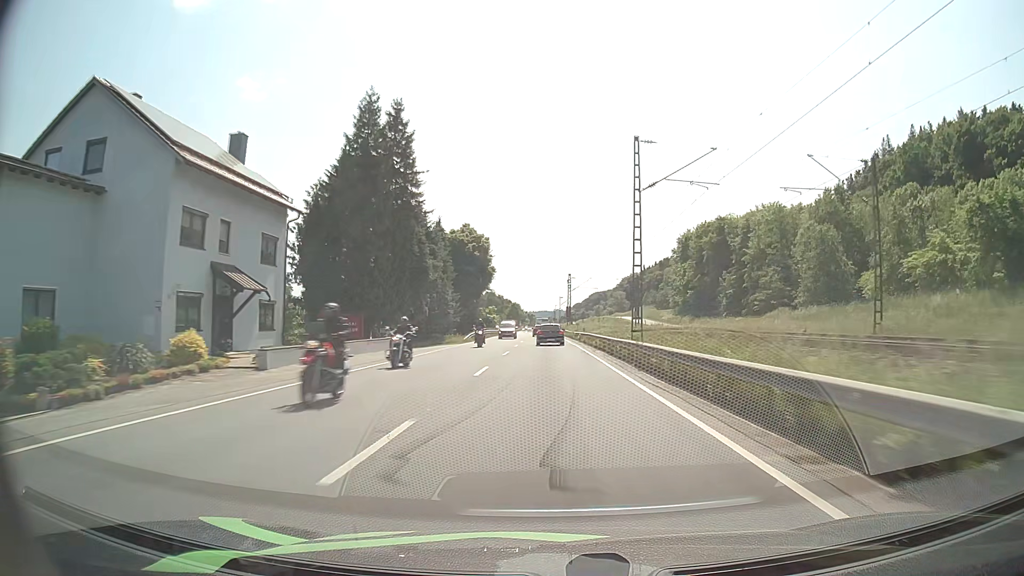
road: primary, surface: asphalt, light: Day
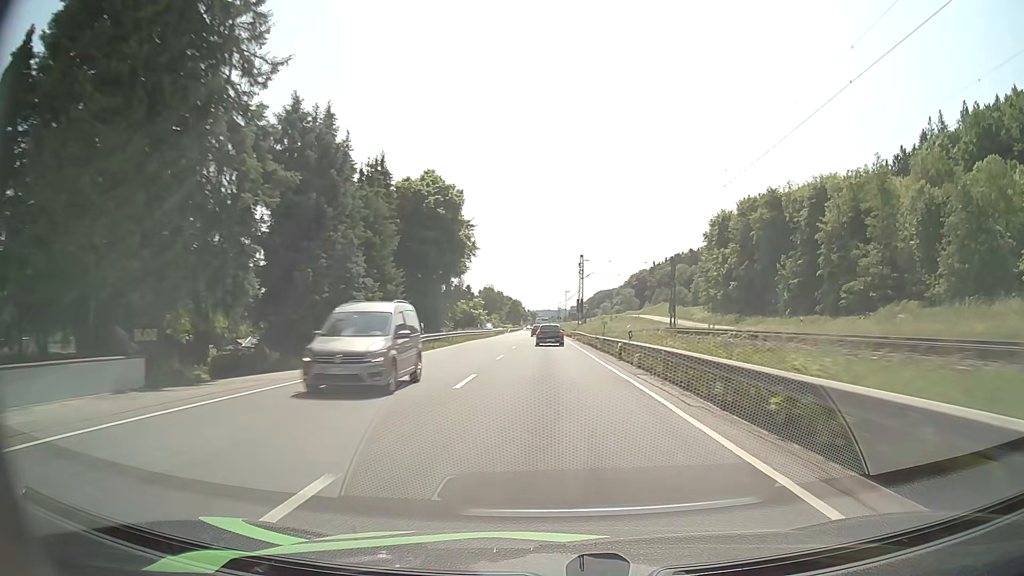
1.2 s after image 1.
(-0.1, +28.2) m; 0°
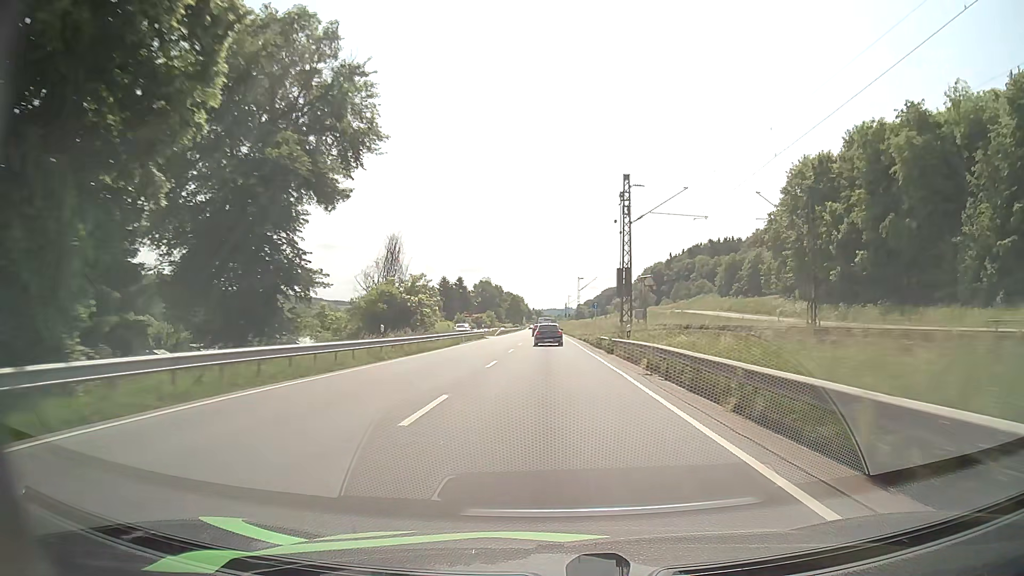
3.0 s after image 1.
(0.0, +42.0) m; 0°
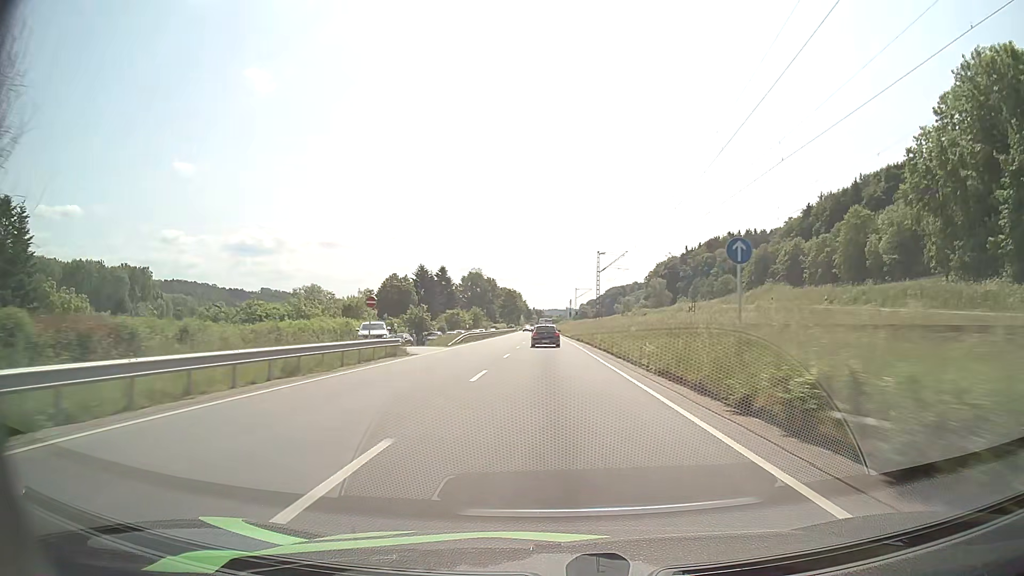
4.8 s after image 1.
(-0.3, +41.7) m; 0°
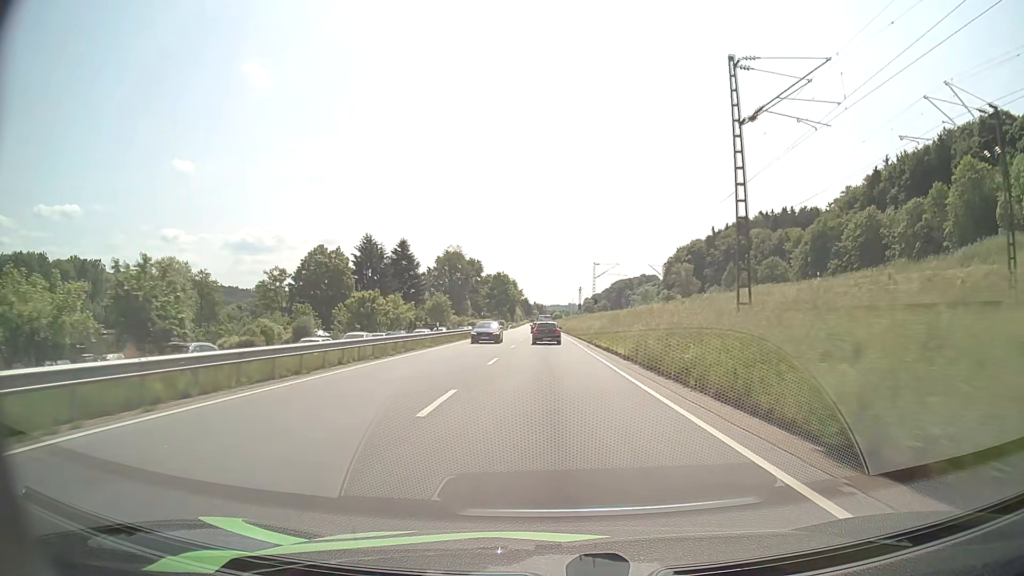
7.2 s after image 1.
(-0.2, +55.5) m; 0°
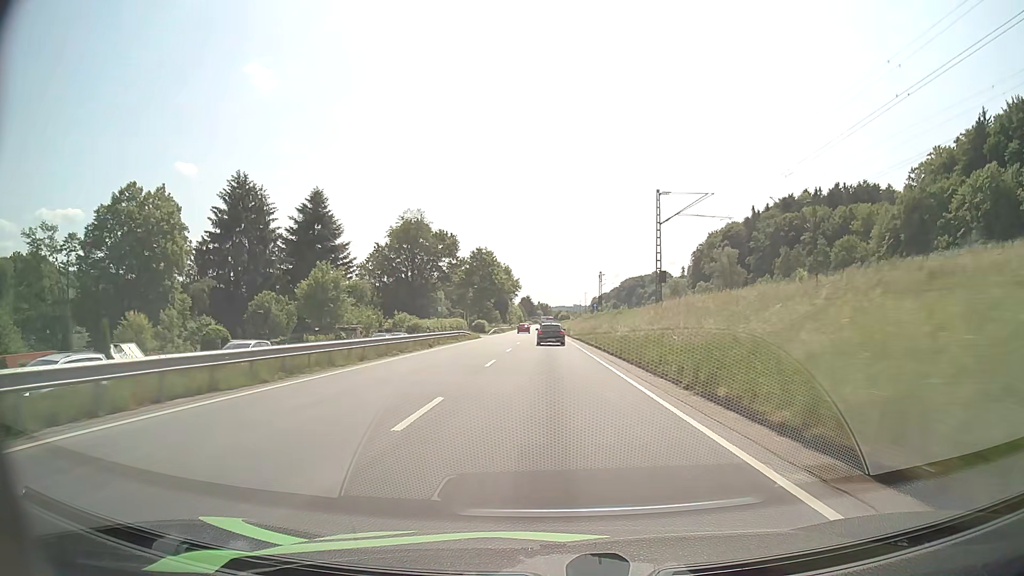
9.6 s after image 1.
(-0.3, +55.5) m; -1°
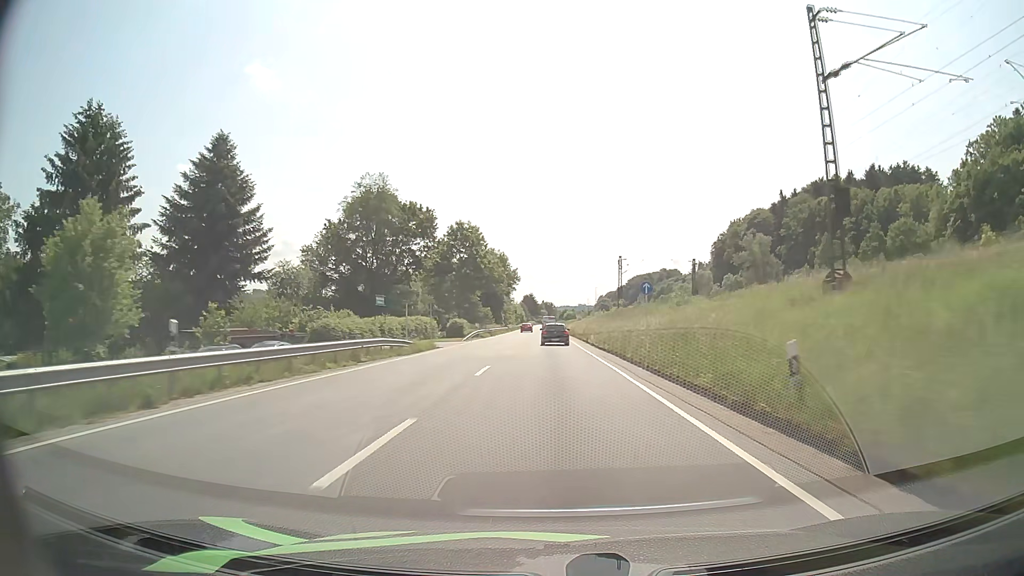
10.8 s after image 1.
(-0.1, +27.9) m; 0°
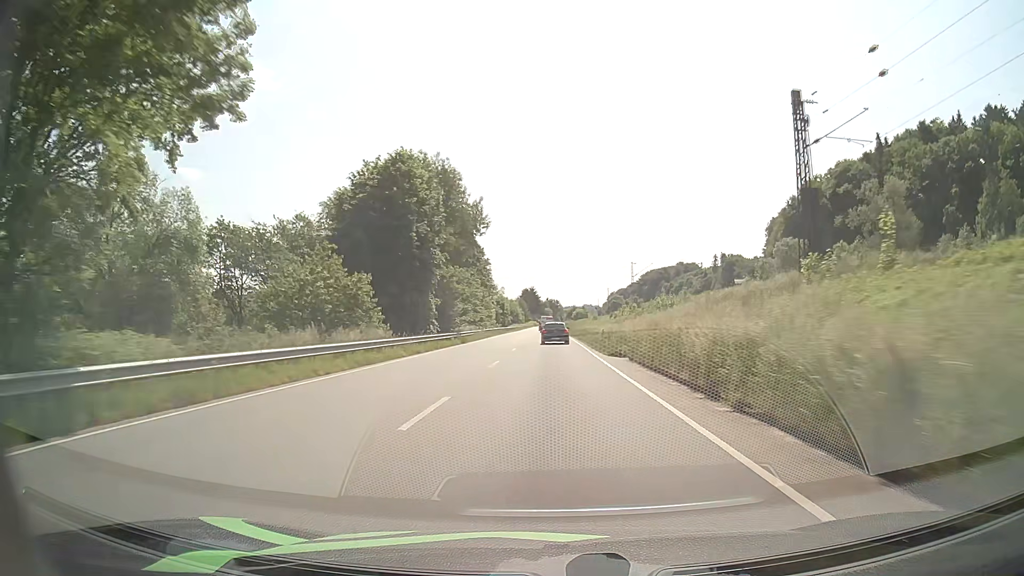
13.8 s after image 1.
(-0.1, +70.5) m; 0°
(0, +10) (0, +20) (0, +30) (0, +40) (0, +50) (0, +60) (0, +70) (0, +80) (0, +90) (0, +100) m
